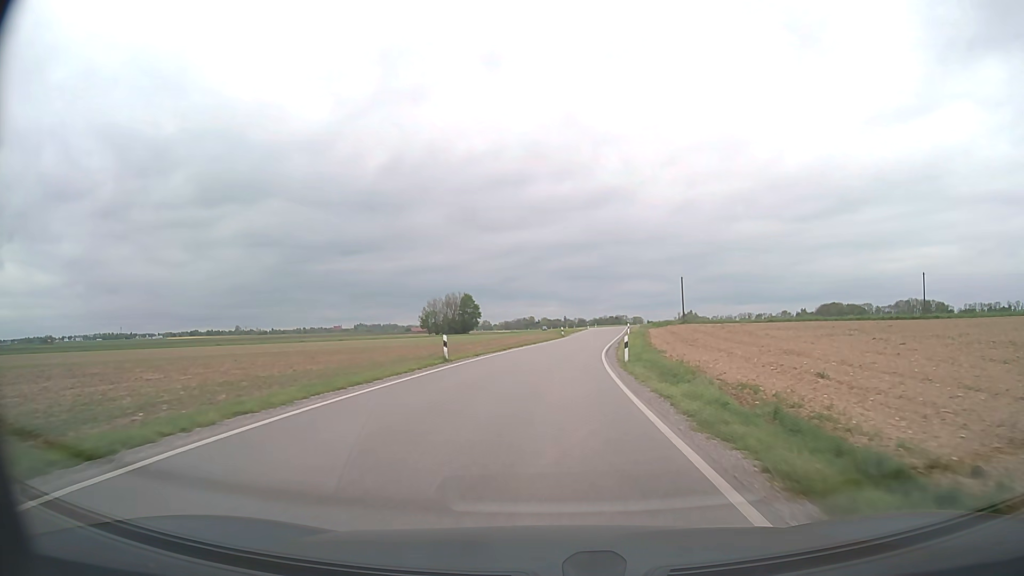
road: secondary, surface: asphalt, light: Day
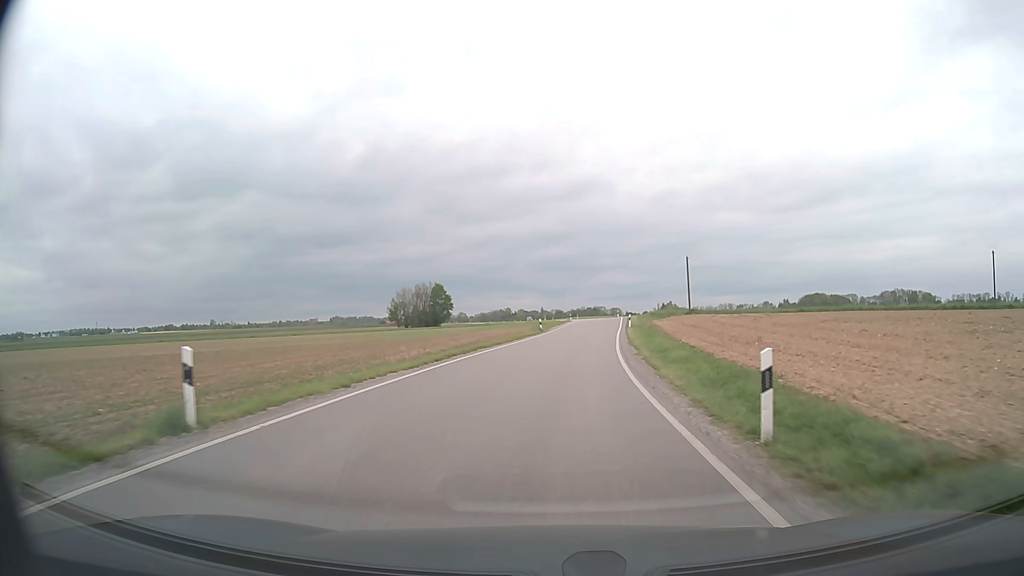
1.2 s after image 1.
(+0.2, +17.9) m; +2°
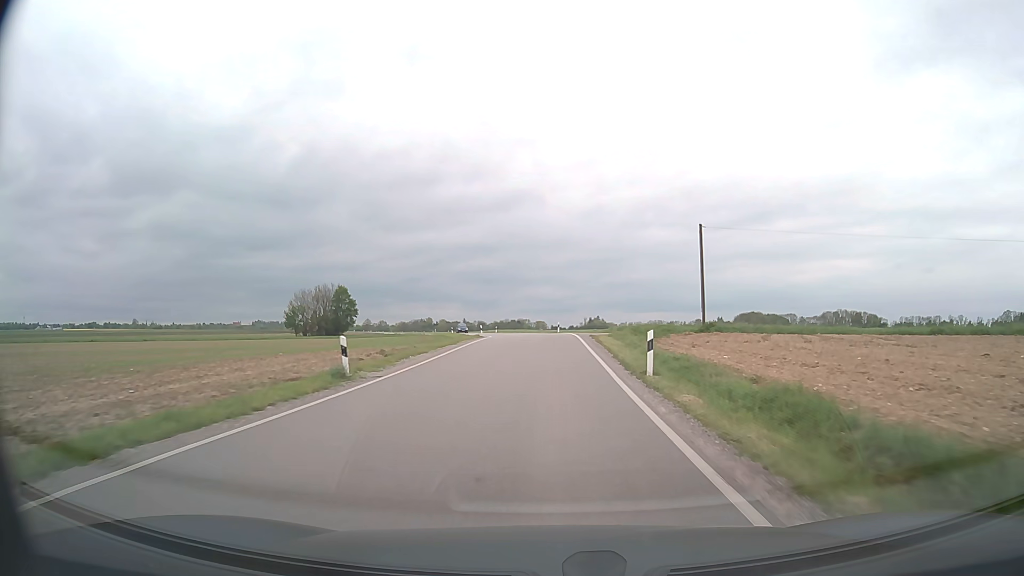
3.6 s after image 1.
(+2.4, +36.9) m; +7°
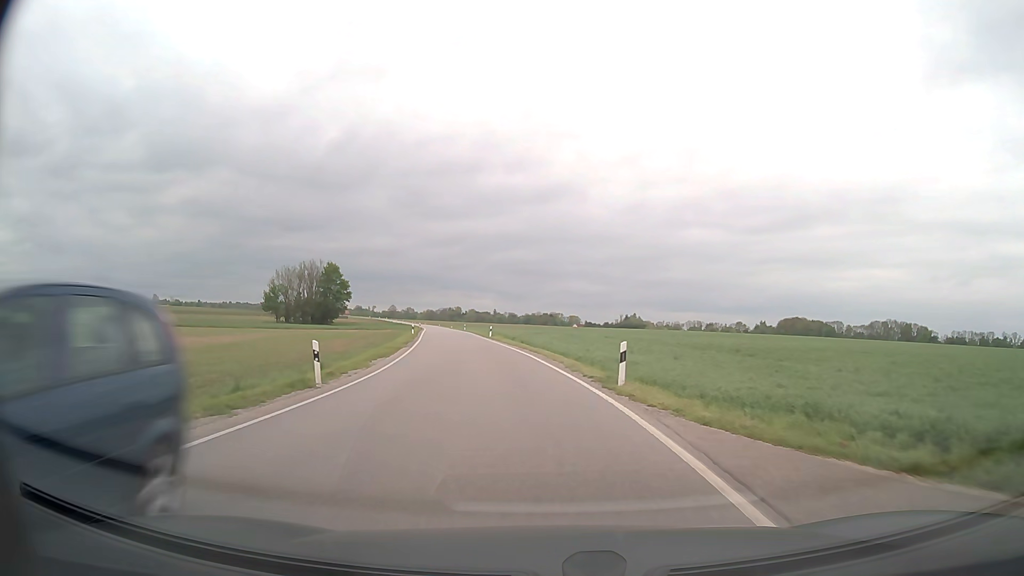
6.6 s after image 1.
(+0.2, +44.5) m; -2°
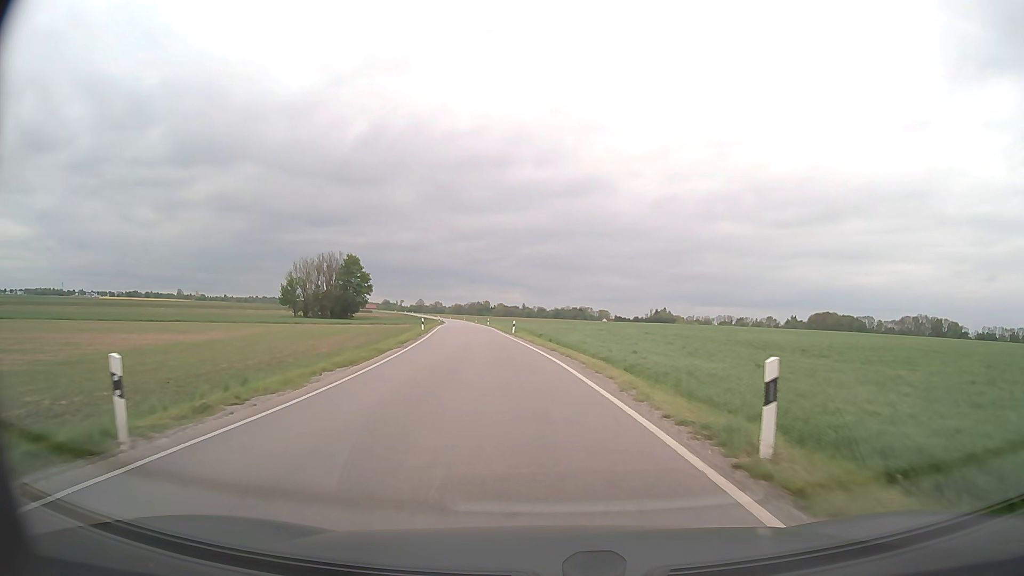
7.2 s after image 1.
(-0.2, +8.5) m; -2°
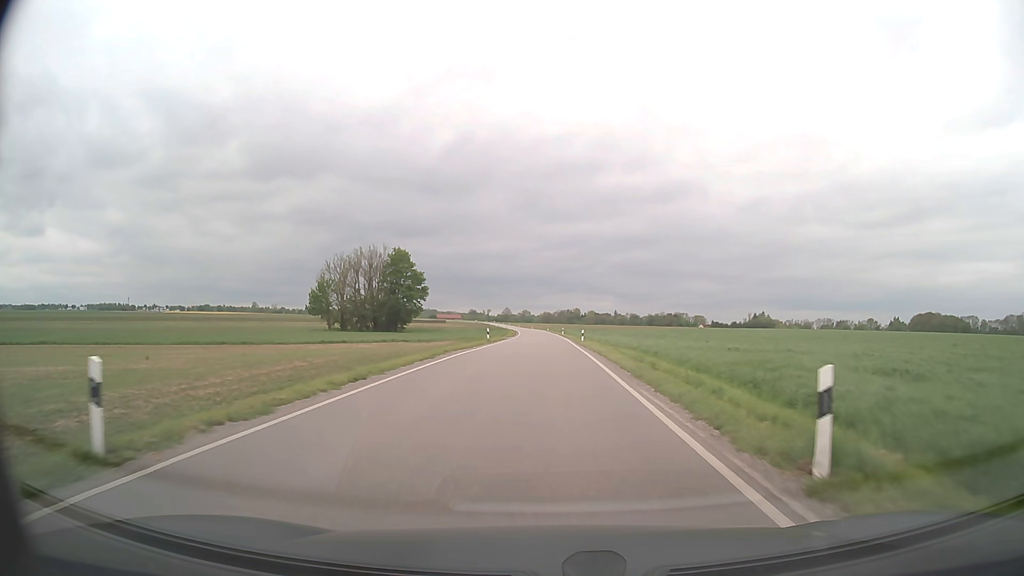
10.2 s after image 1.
(-4.3, +45.0) m; -8°
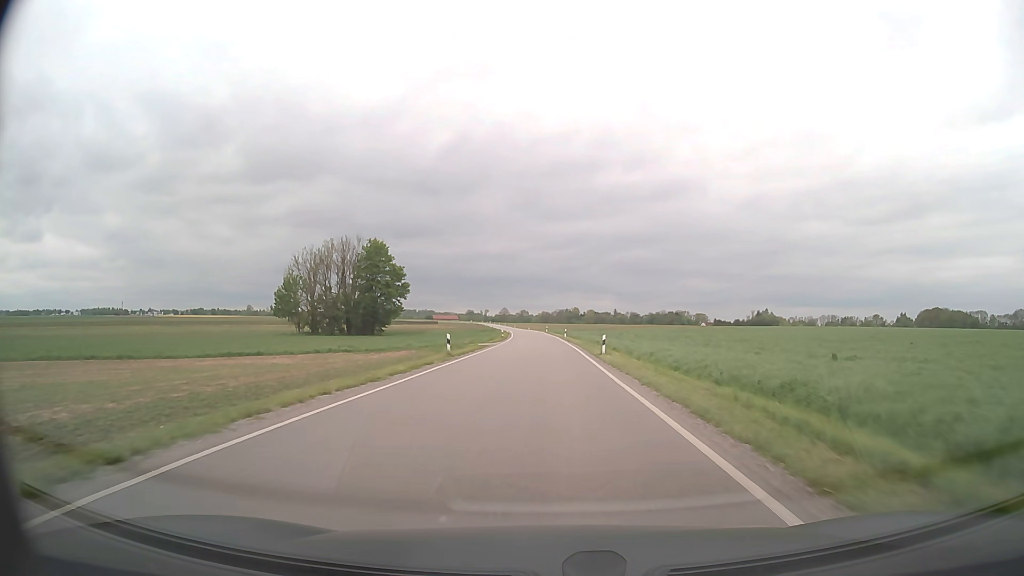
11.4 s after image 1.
(+0.1, +19.3) m; 0°
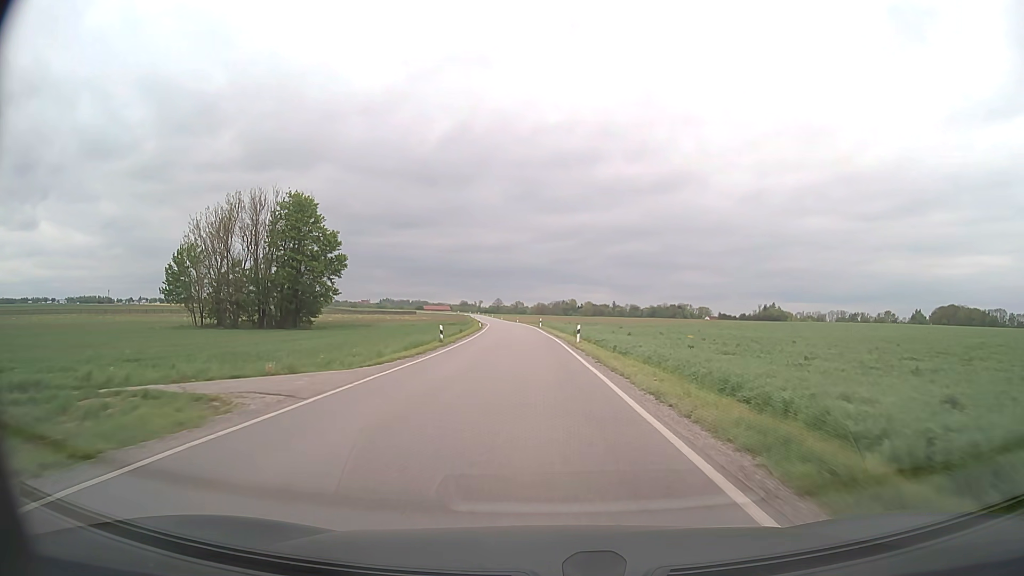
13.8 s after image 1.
(+0.2, +40.5) m; 0°
(0, +10) (0, +20) (0, +30) (-1, +40) (-1, +50) (-2, +60) (-2, +70) (-3, +80) (-4, +90) (-5, +100) m
